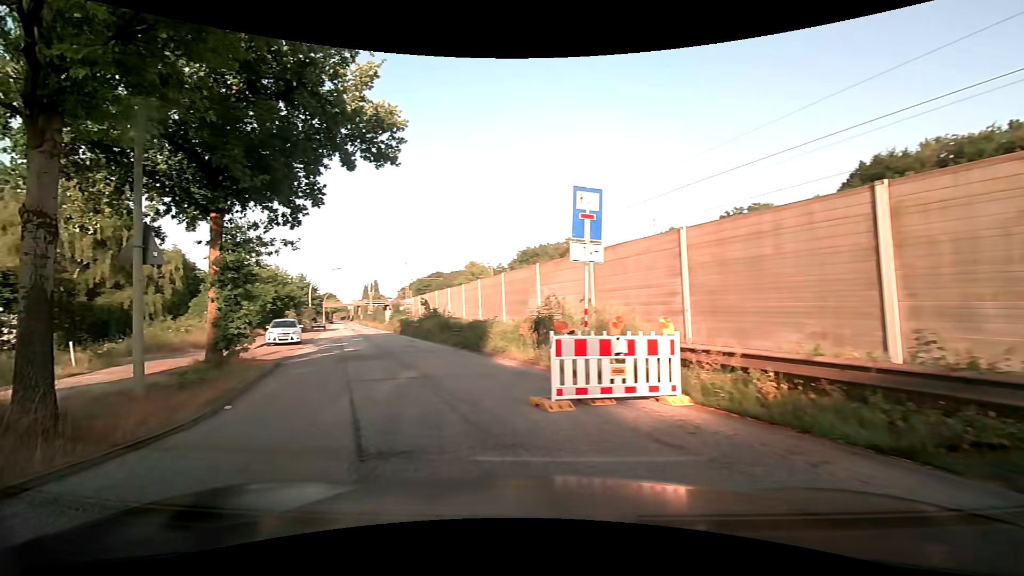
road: unclassified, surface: asphalt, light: Day
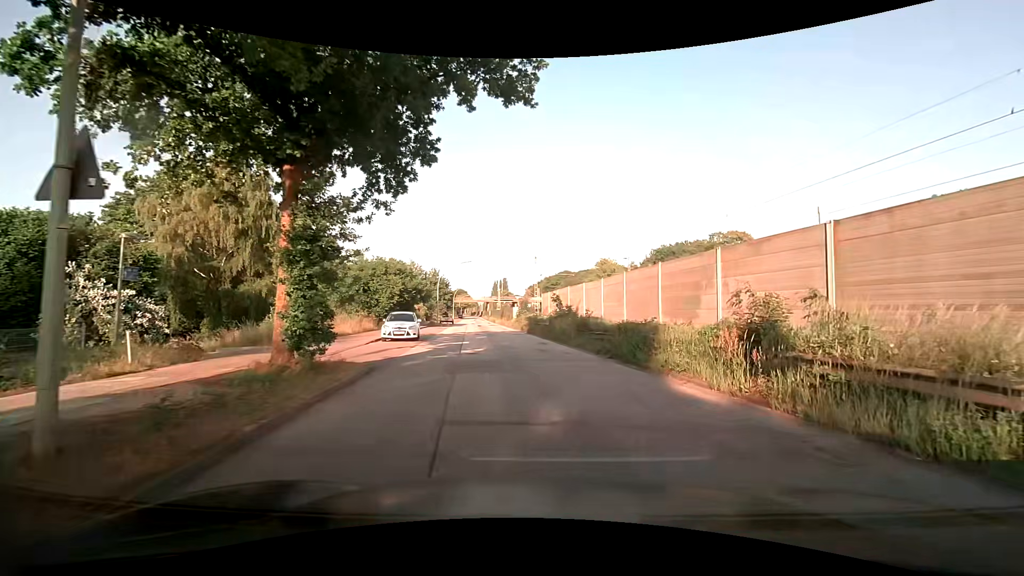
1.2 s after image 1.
(-1.1, +5.2) m; -16°
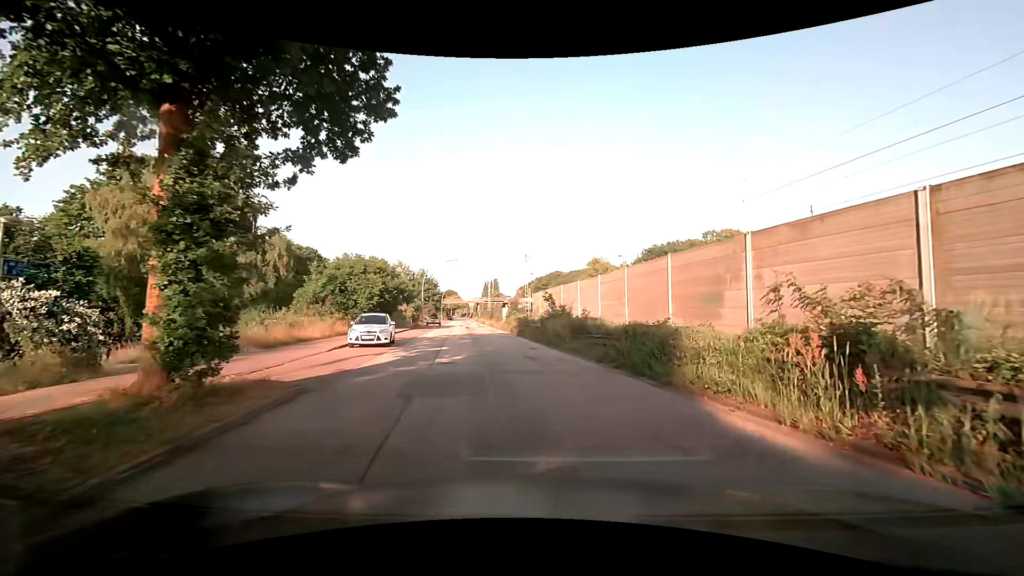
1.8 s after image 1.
(+0.1, +3.2) m; +2°
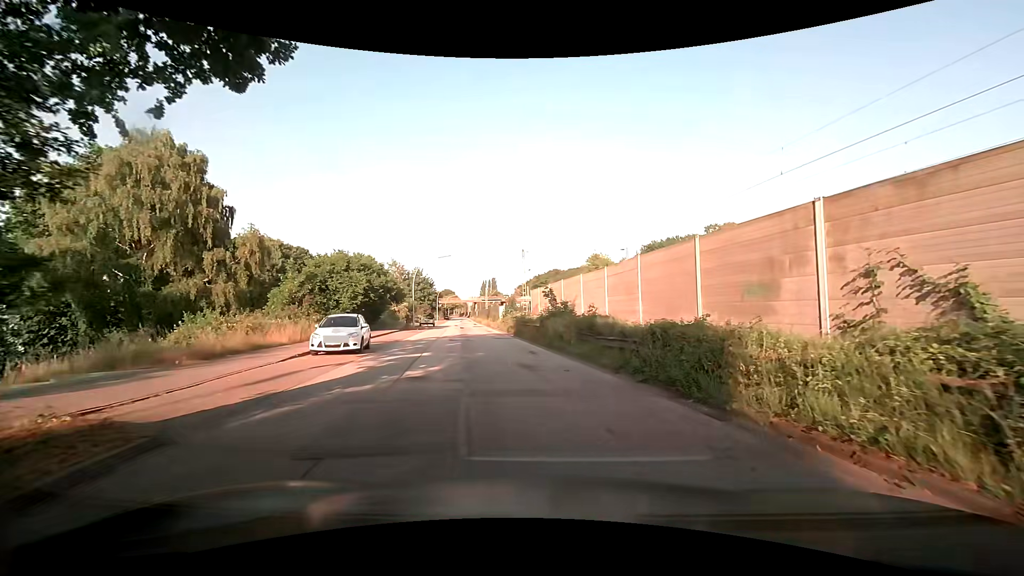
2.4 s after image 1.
(0.0, +3.5) m; 0°
